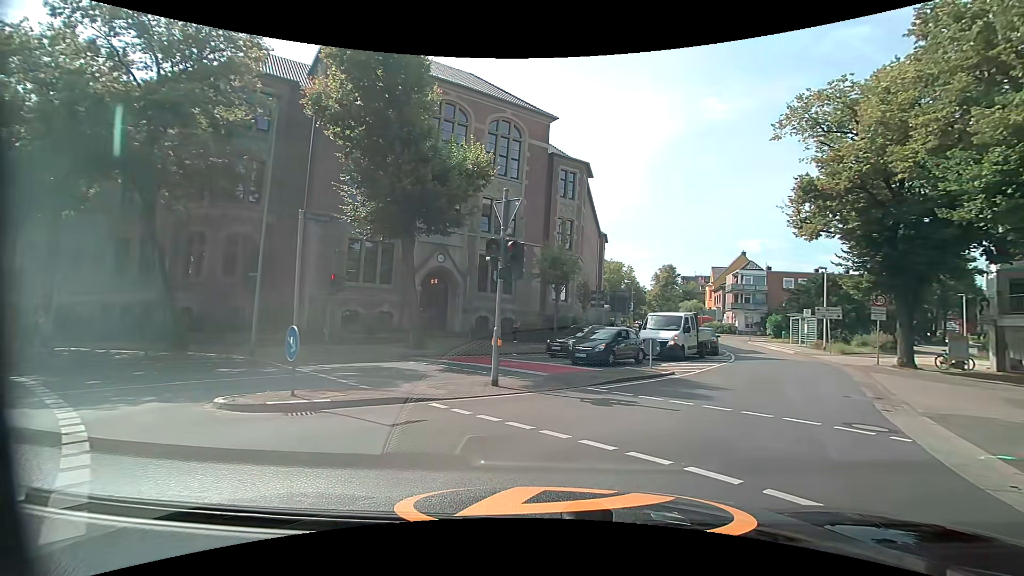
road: secondary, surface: asphalt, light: Day
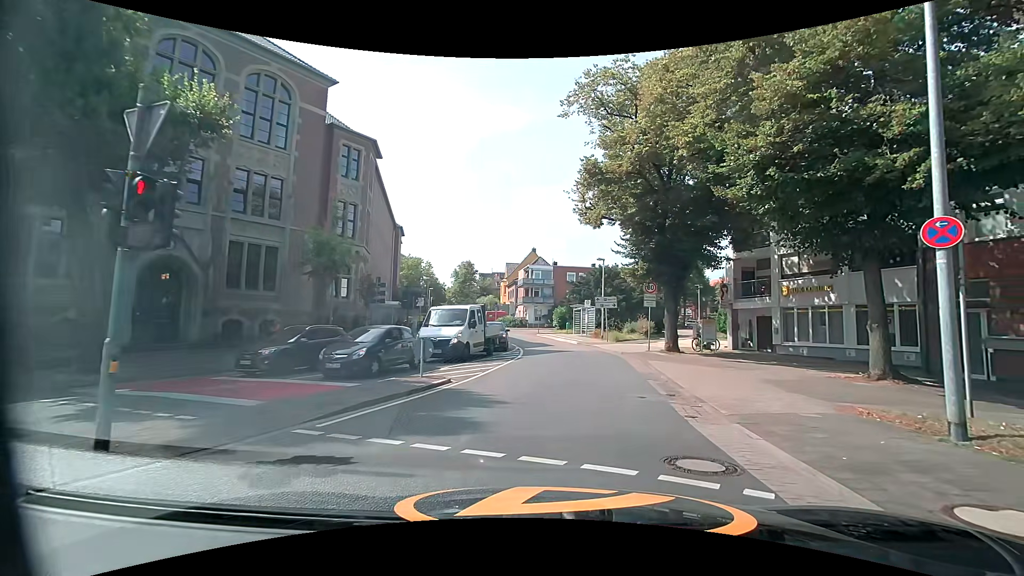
(+1.1, +4.4) m; +21°
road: tertiary
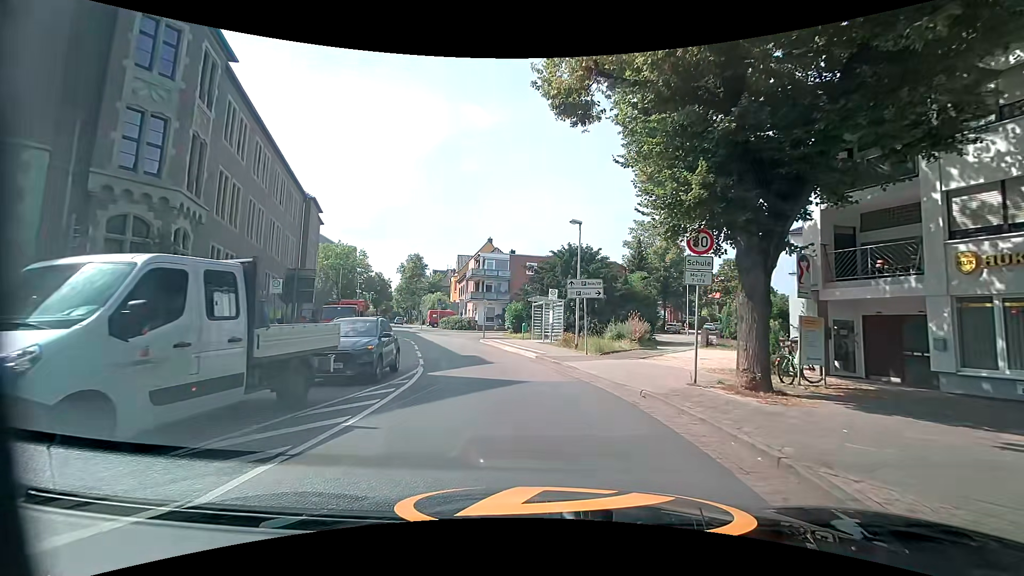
(+1.3, +14.9) m; +6°
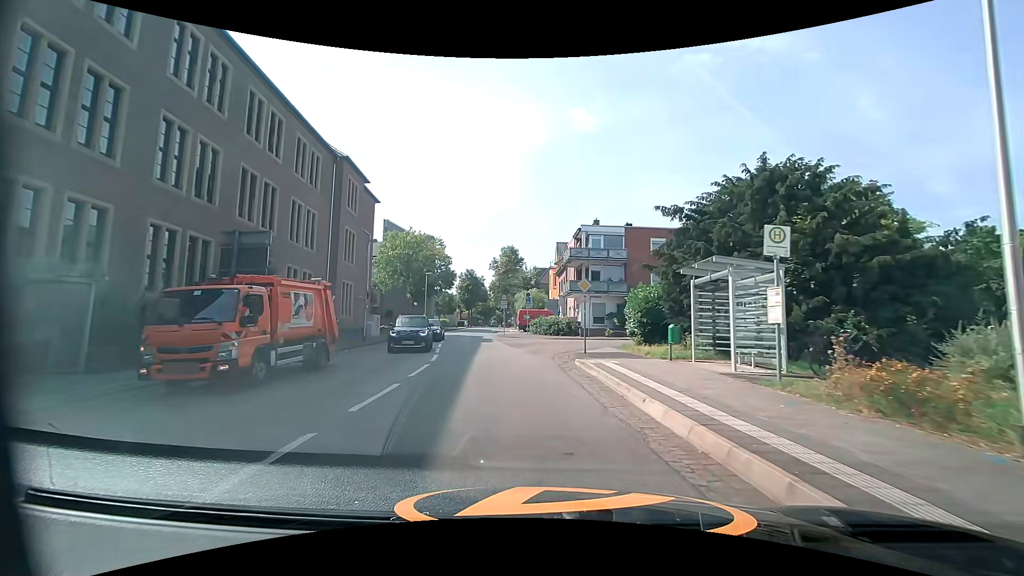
(-1.3, +17.7) m; -13°
(-1, +10) (-2, +20) (-3, +30) (-5, +40) (-6, +50) (-7, +60) (-8, +69) (-9, +79) (-9, +89) (-10, +99) m
